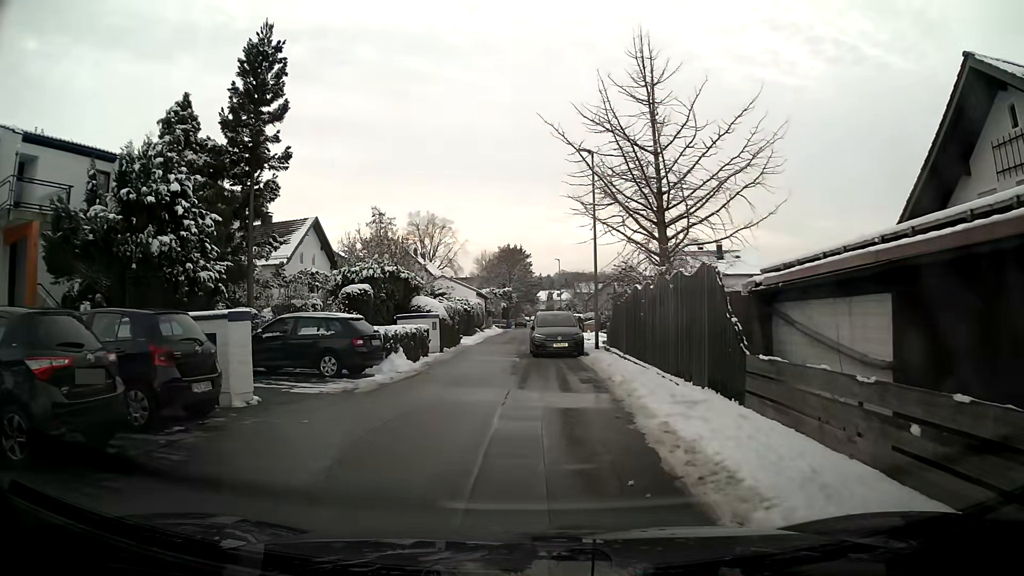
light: Day
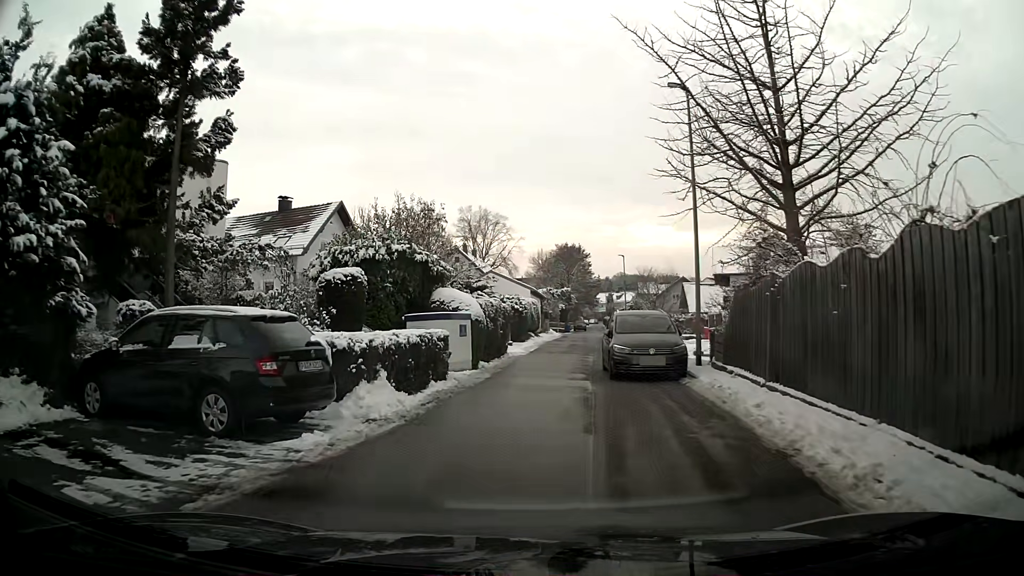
(-0.3, +8.2) m; -4°
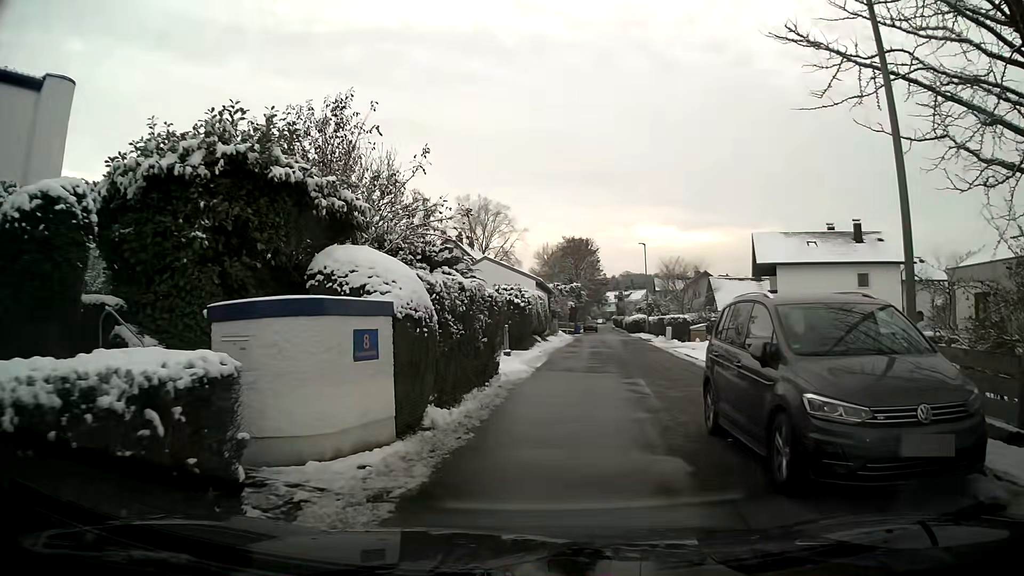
(0.0, +10.6) m; 0°
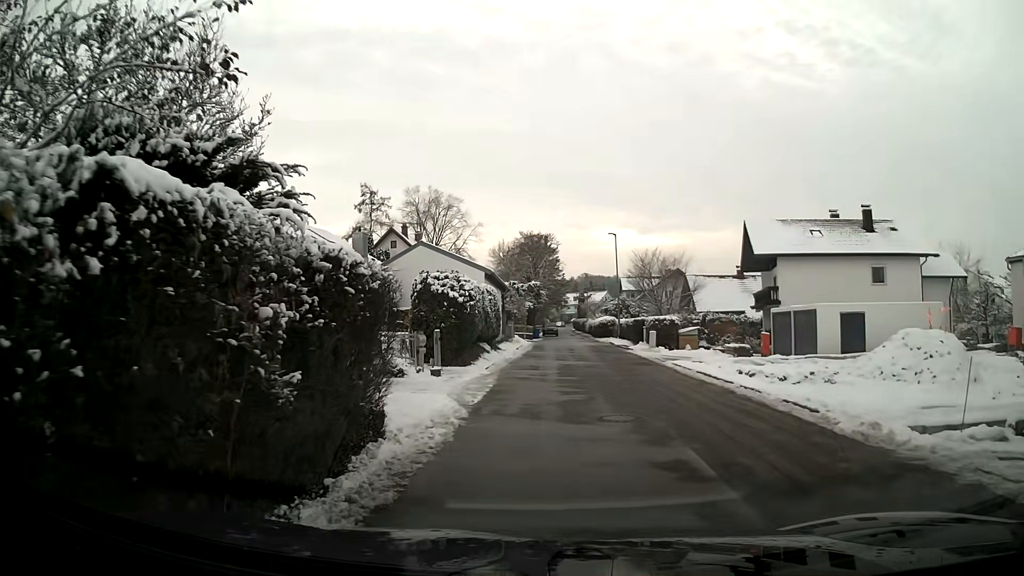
(+0.2, +8.4) m; +4°
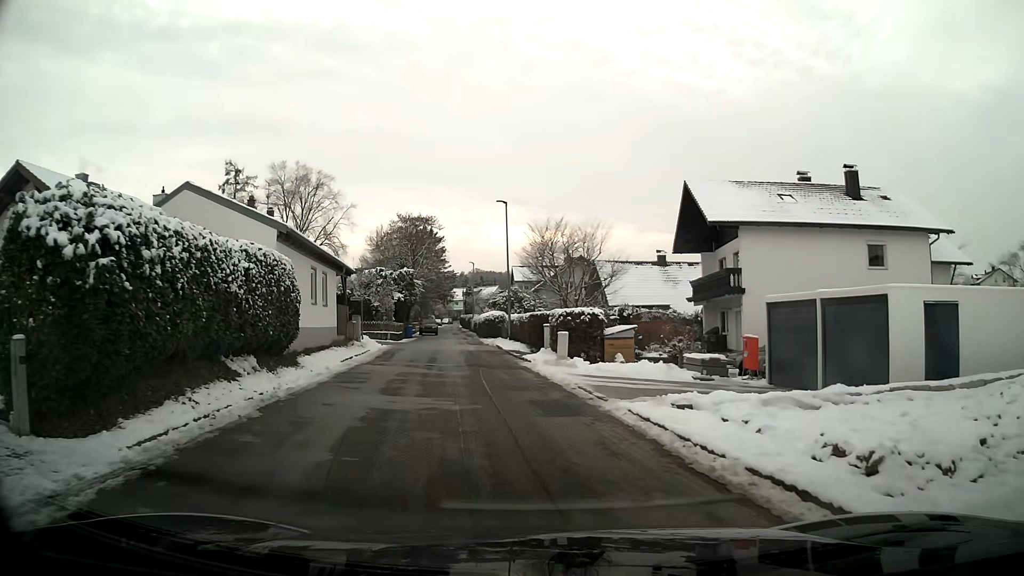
(+1.2, +12.9) m; +7°
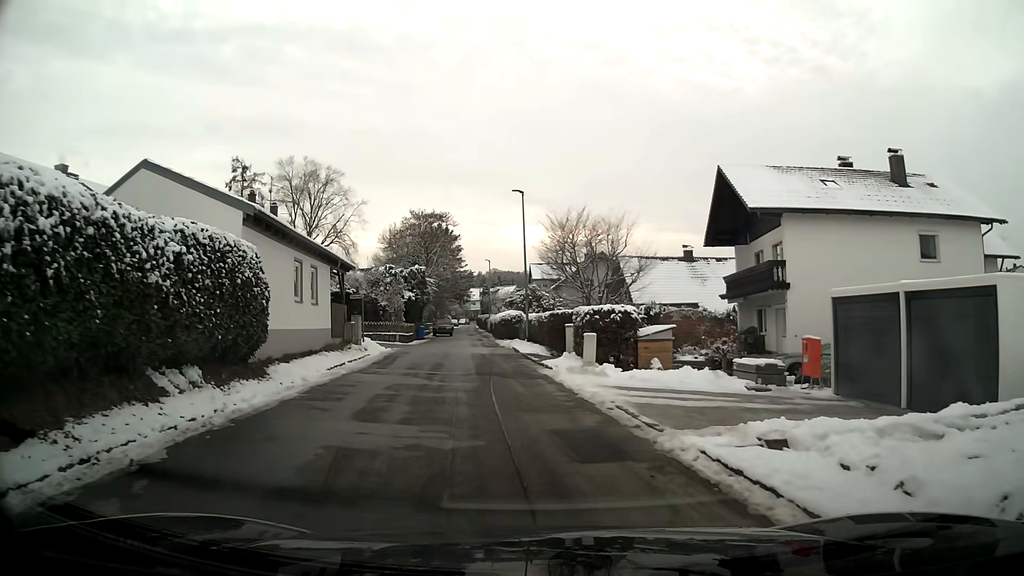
(0.0, +3.2) m; -1°
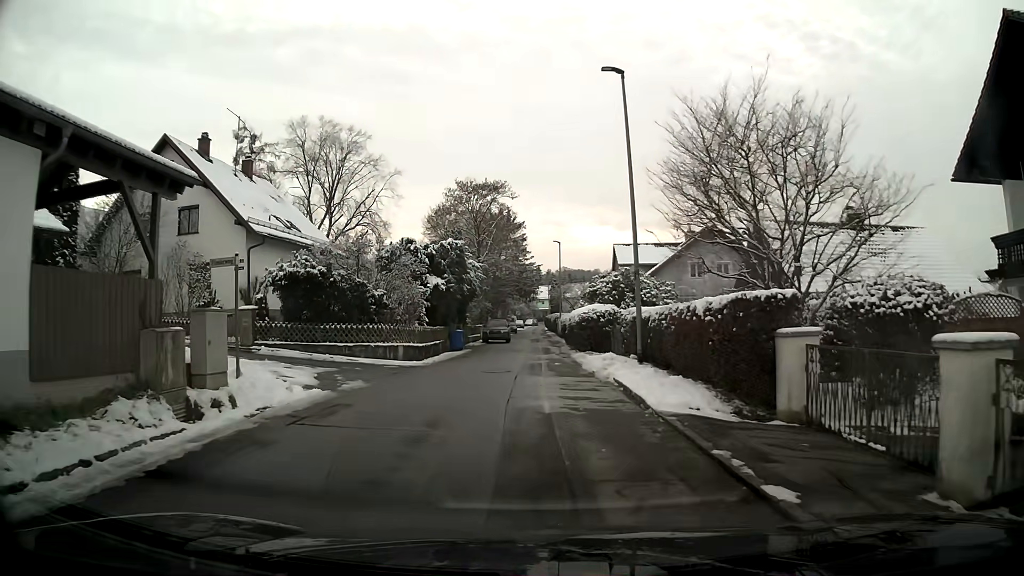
(-1.0, +18.0) m; -5°
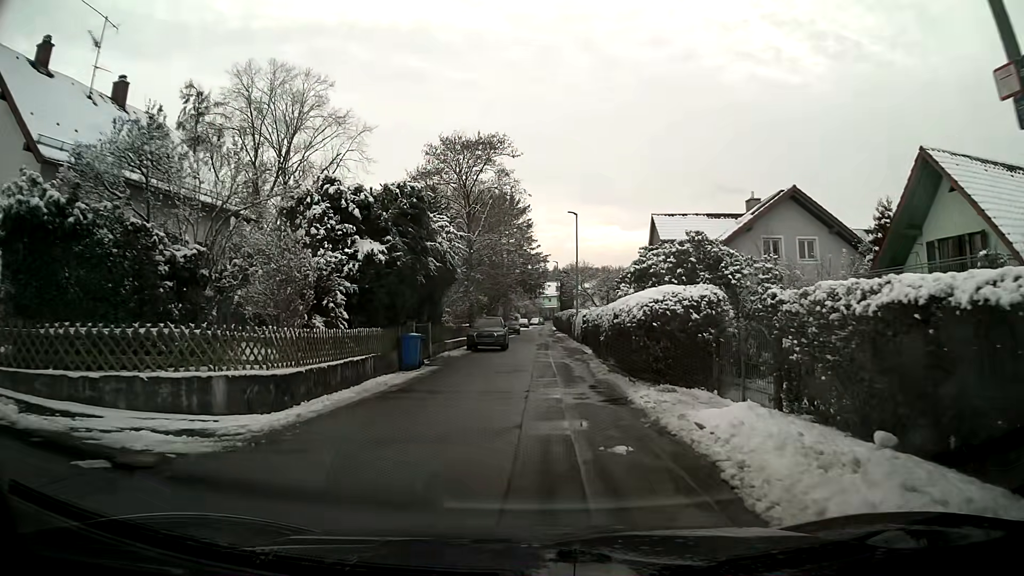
(-0.1, +14.7) m; -1°
(0, +10) (0, +20) (0, +30) (+1, +40) (0, +50) (+1, +60) (+1, +70) (+1, +80) (+1, +90) (+1, +100) m
